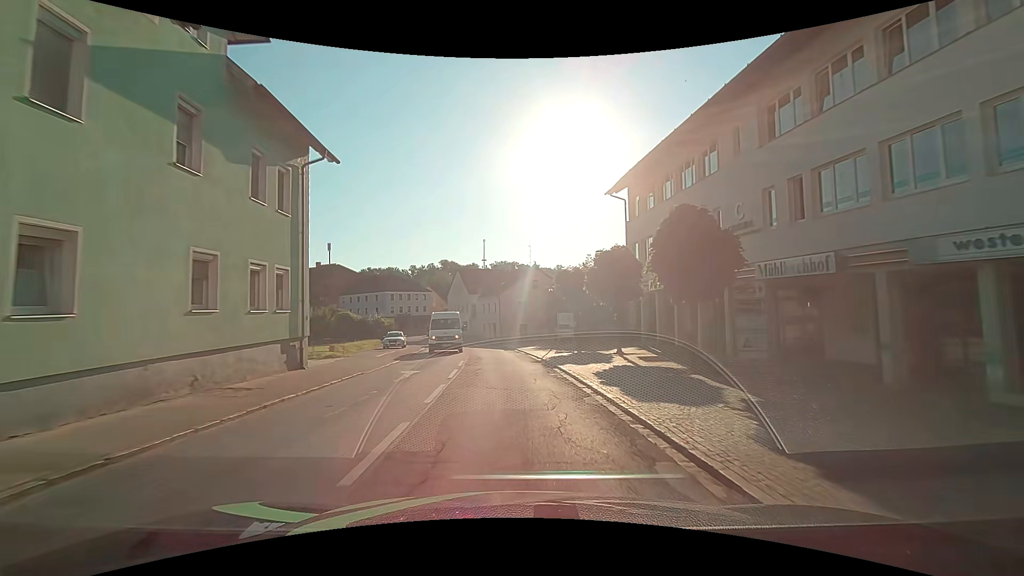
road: secondary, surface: asphalt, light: Day
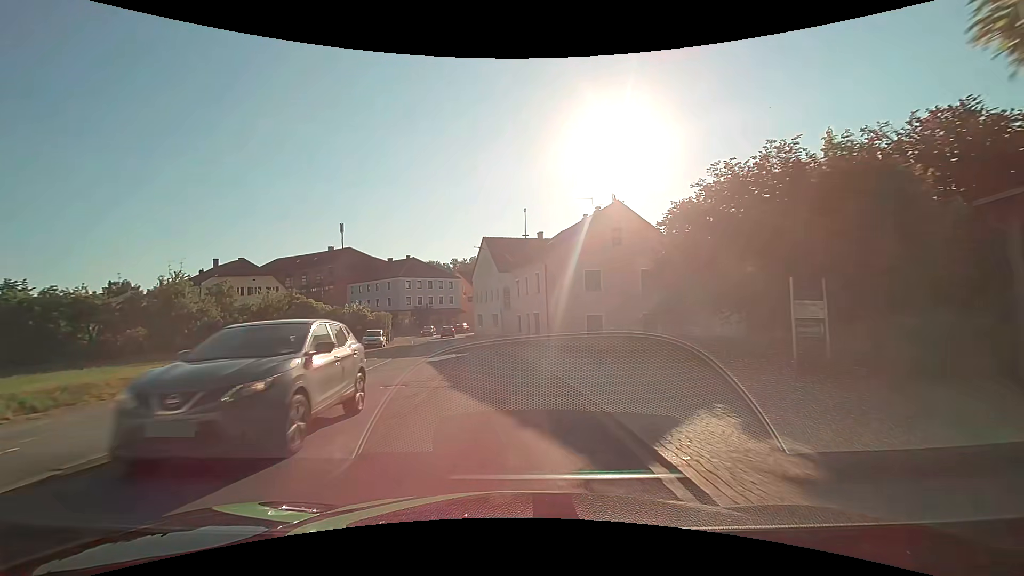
(-1.5, +28.1) m; -6°
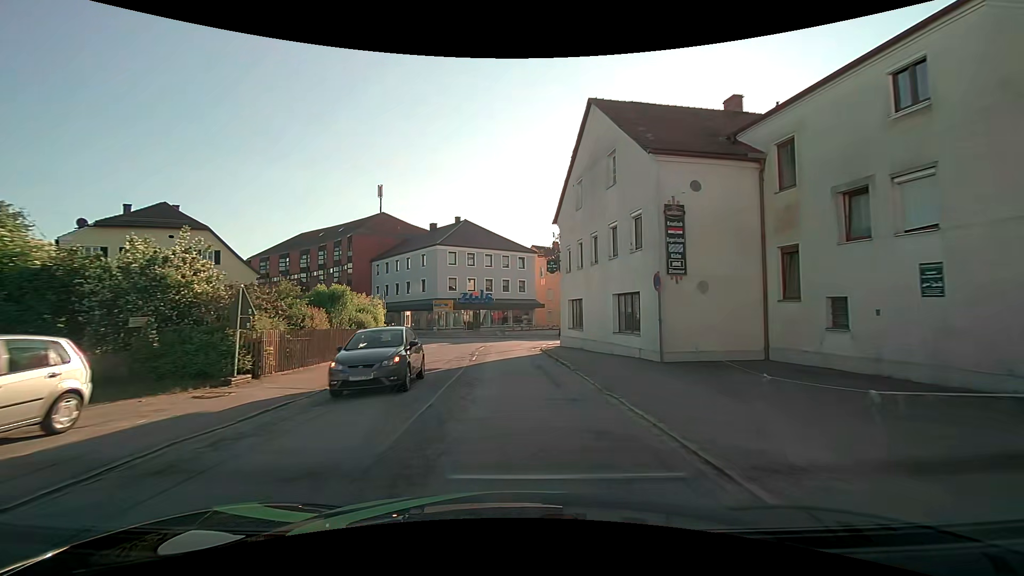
(-3.4, +36.5) m; -10°
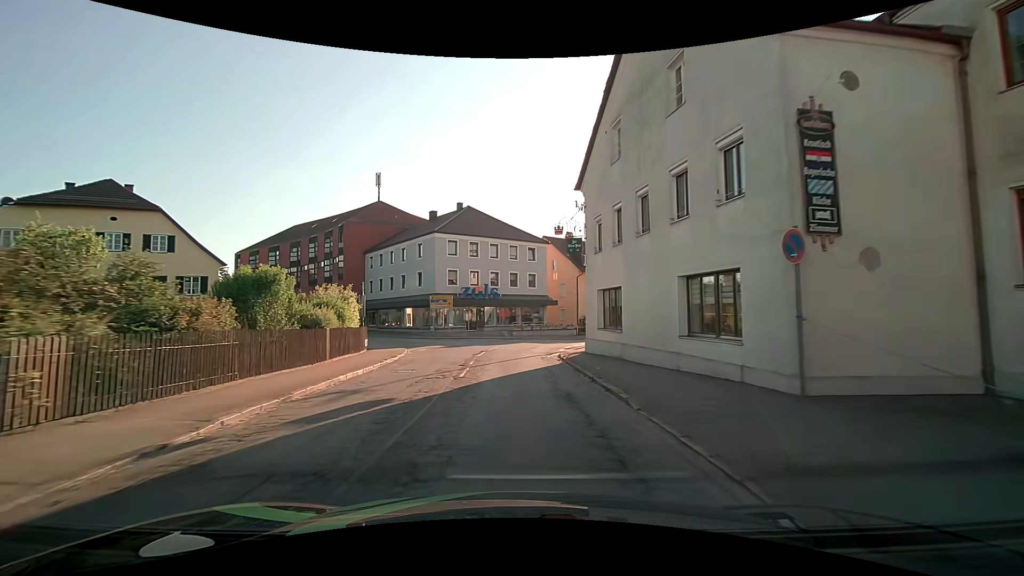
(0.0, +7.2) m; 0°
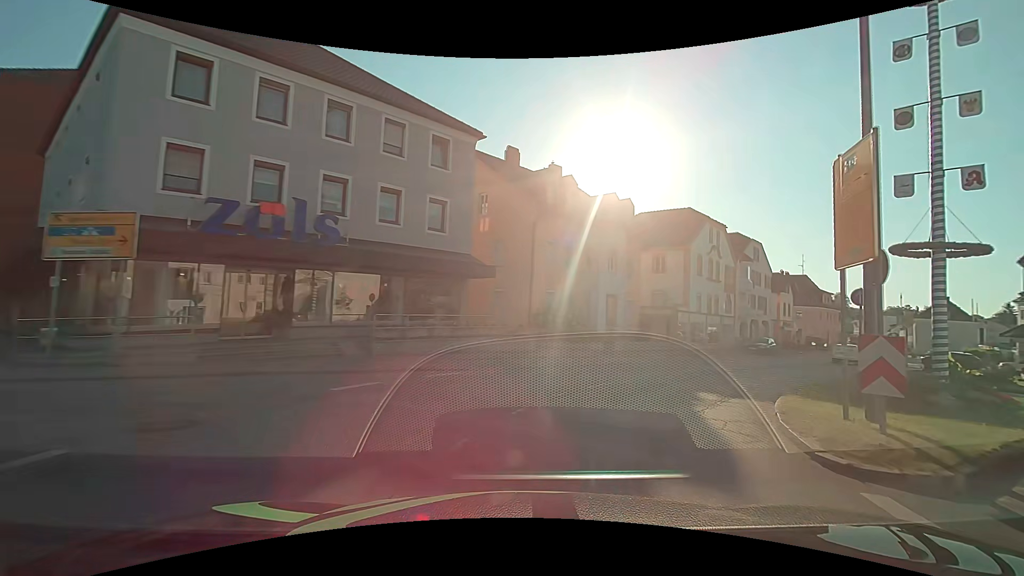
(+0.2, +32.3) m; +9°
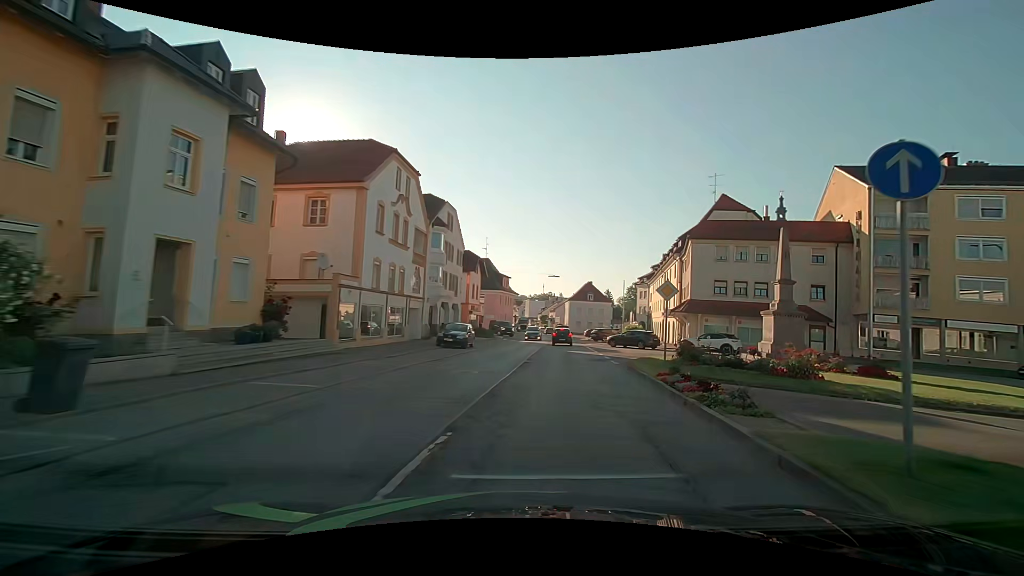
(+5.2, +15.6) m; +37°
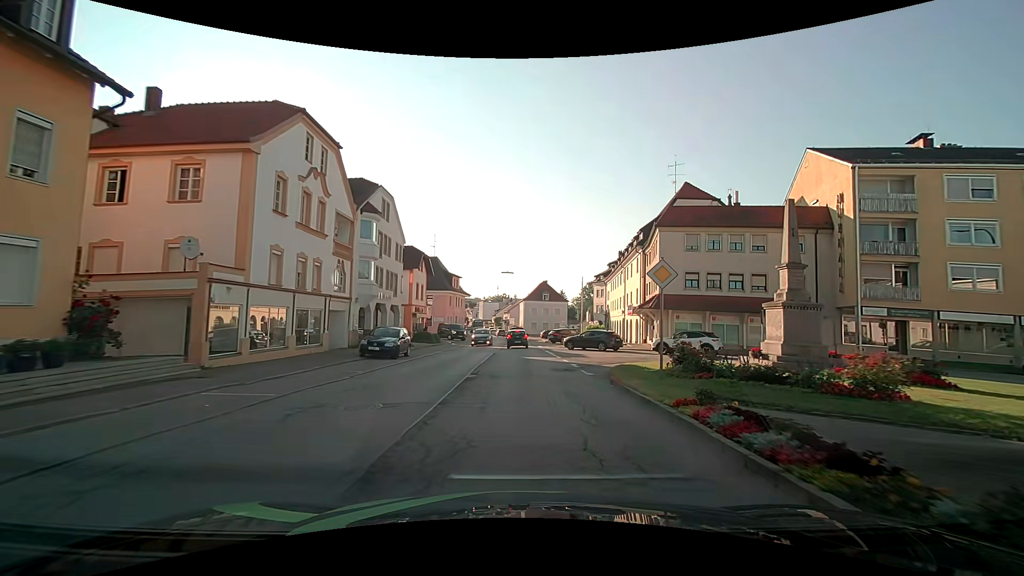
(+0.3, +5.7) m; +6°
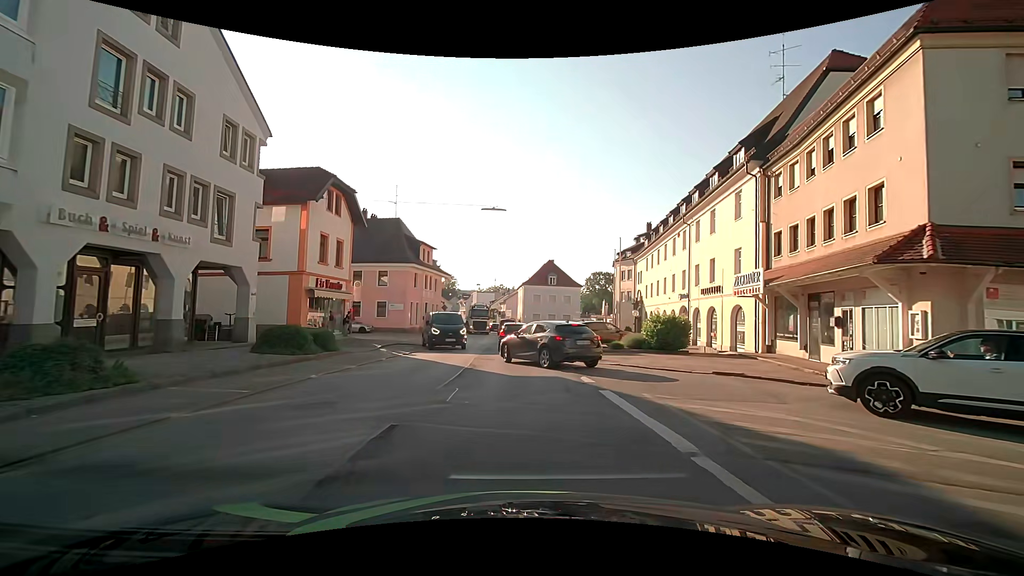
(0.0, +24.3) m; +1°
(0, +10) (0, +20) (0, +30) (-1, +40) (-1, +50) (-2, +60) (-3, +70) (-5, +80) (-7, +90) (-9, +99) m
